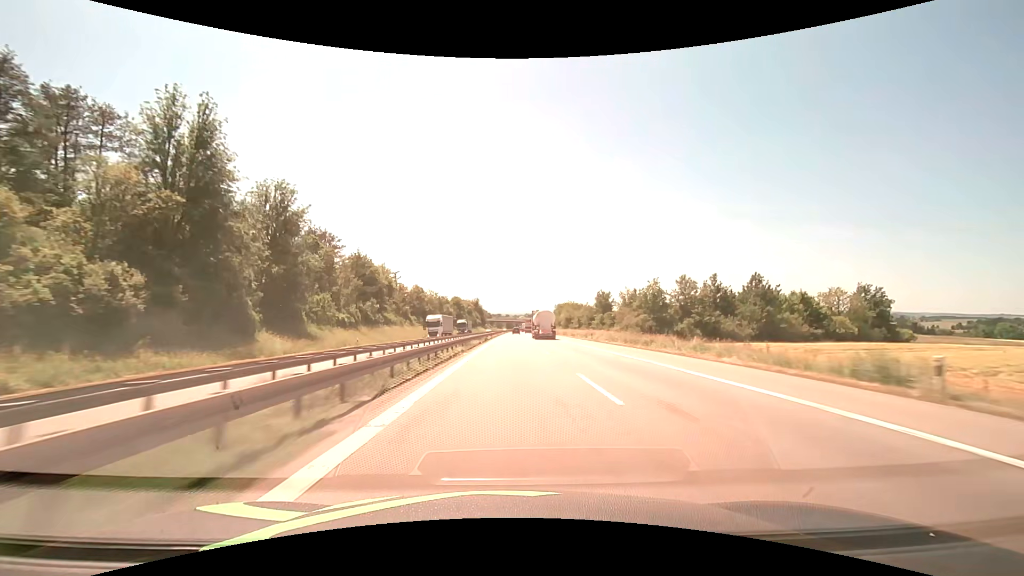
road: motorway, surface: asphalt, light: Day
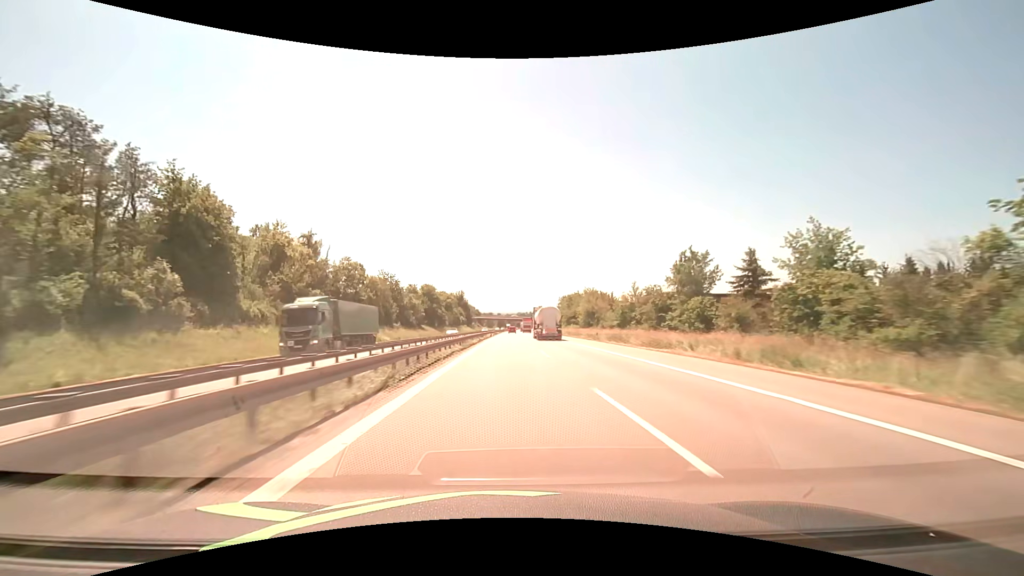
(+0.7, +57.3) m; +1°
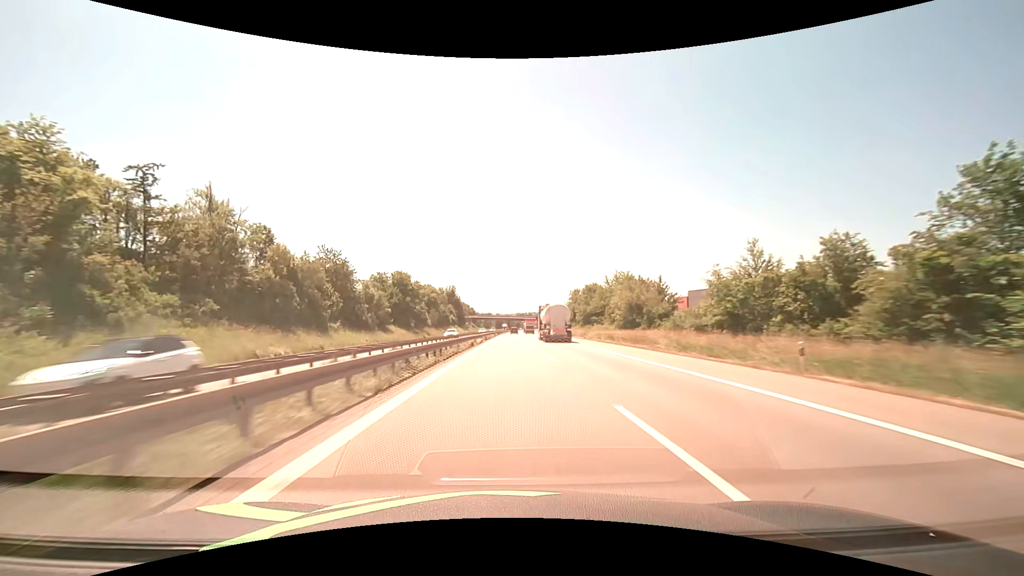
(0.0, +38.2) m; 0°
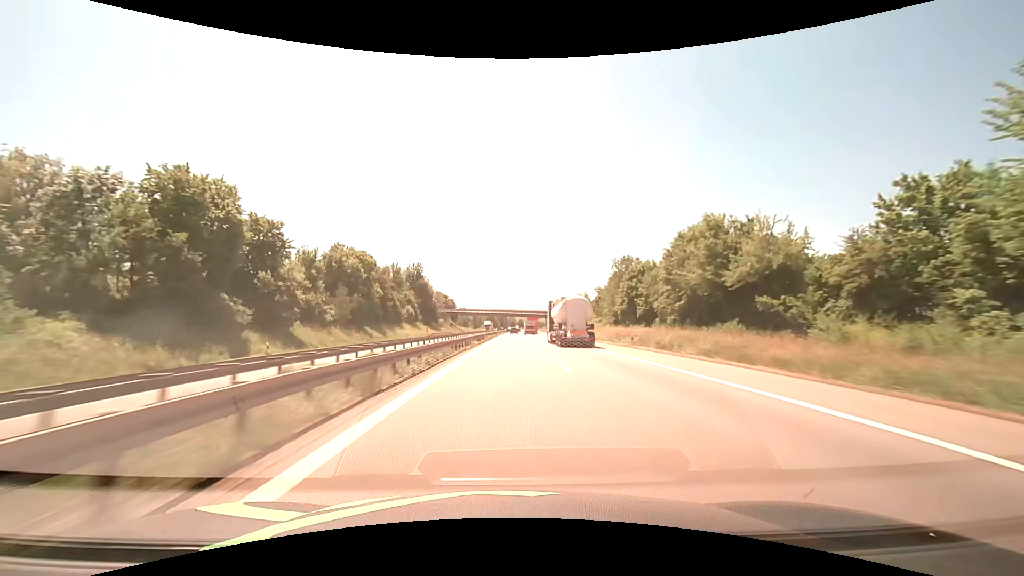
(+0.4, +76.2) m; +1°
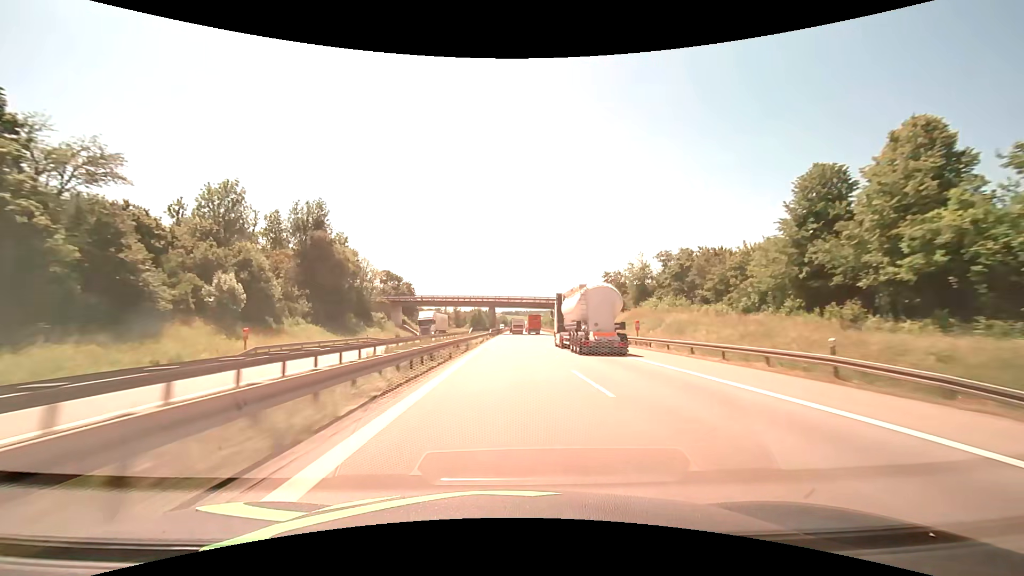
(+0.6, +76.1) m; +1°
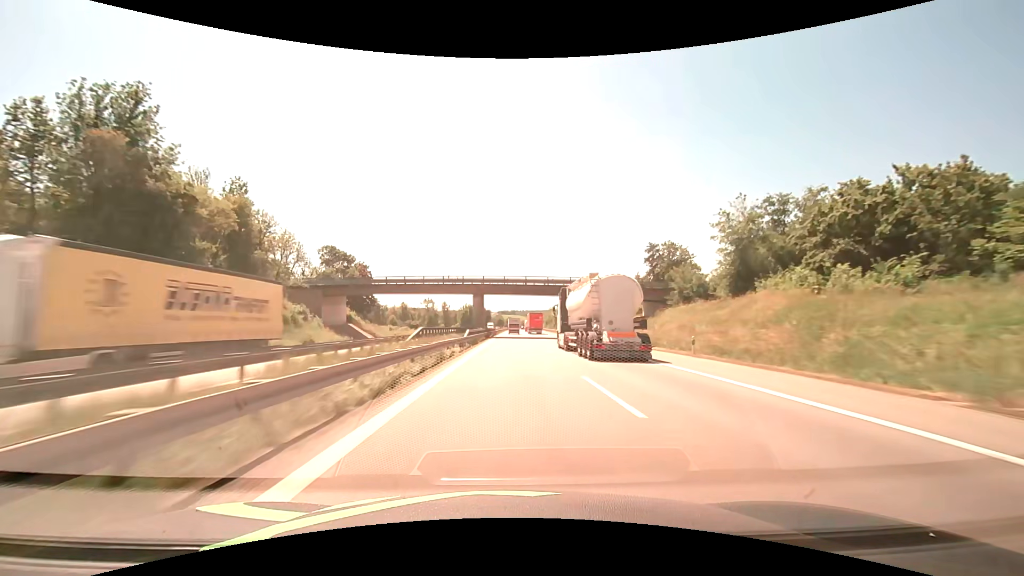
(+0.1, +38.0) m; 0°
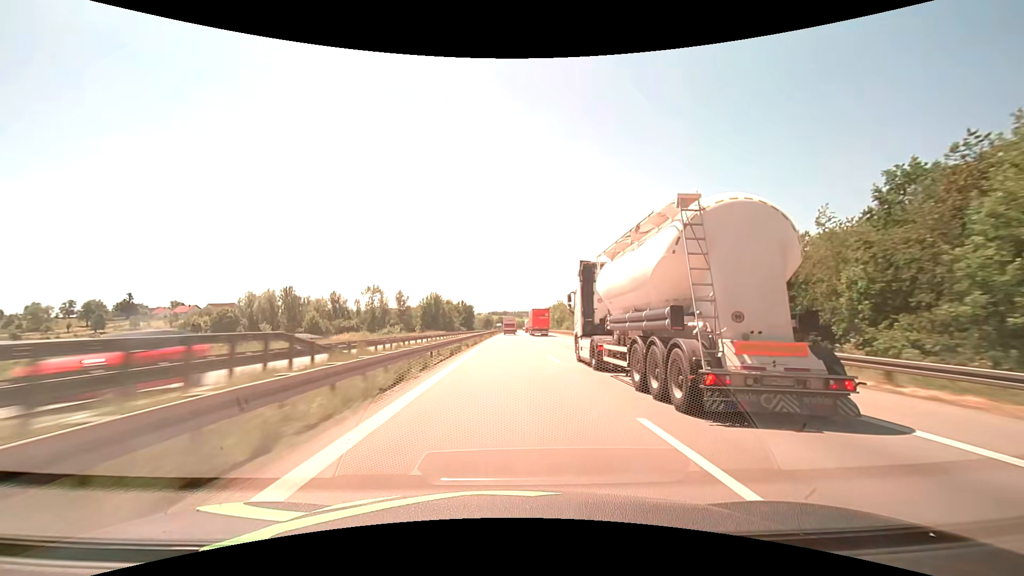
(+0.9, +95.0) m; +1°
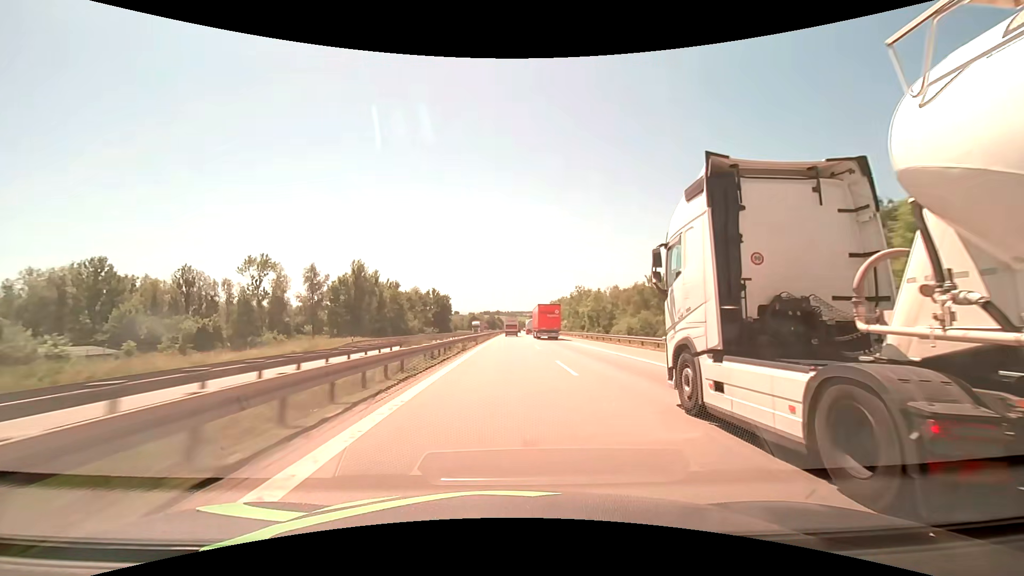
(+0.5, +76.0) m; +1°
(0, +10) (0, +20) (0, +30) (0, +40) (0, +50) (0, +60) (0, +70) (+1, +80) (+1, +90) (+1, +100) m
